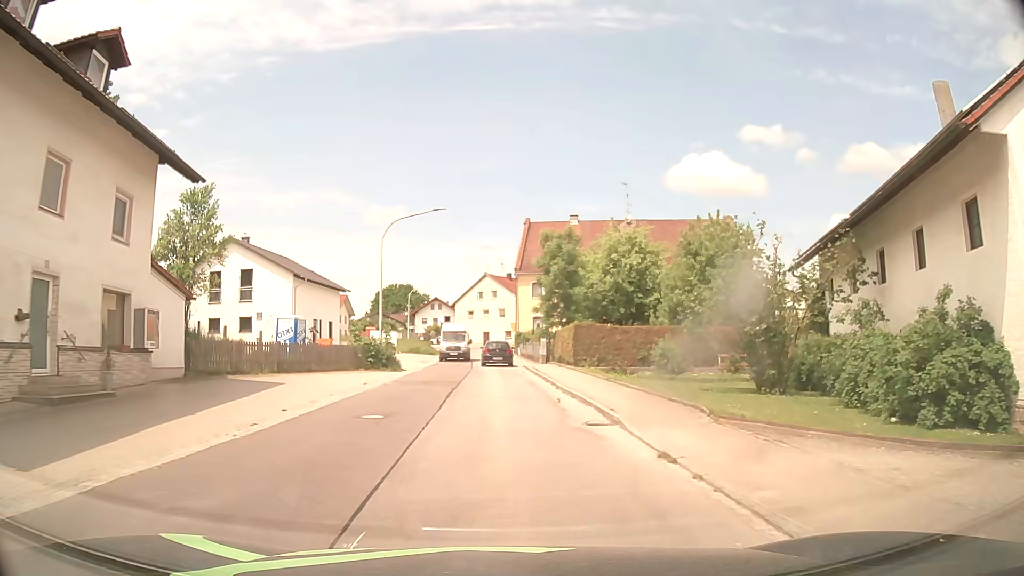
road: tertiary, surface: asphalt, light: Day
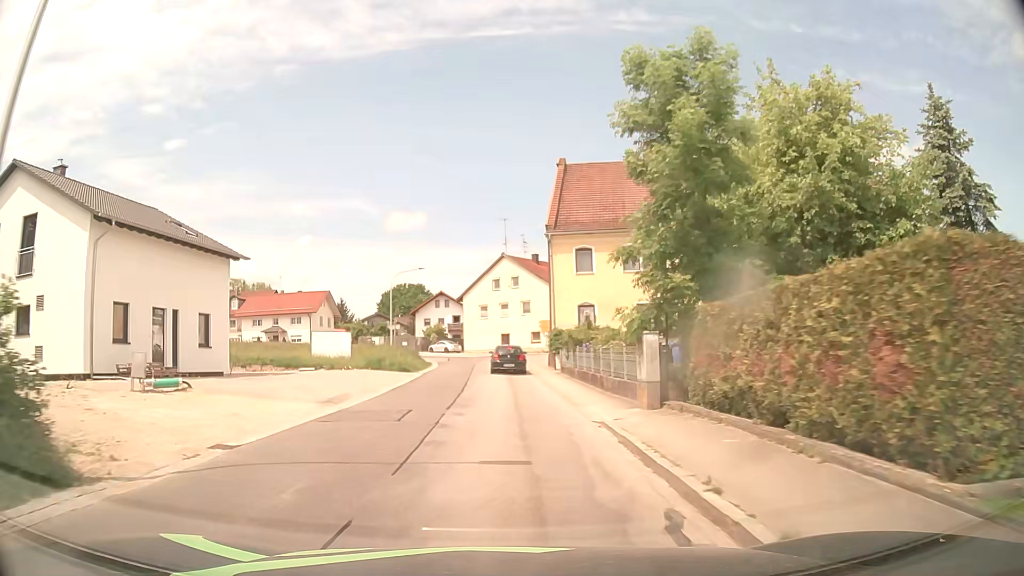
(-0.1, +26.2) m; -2°
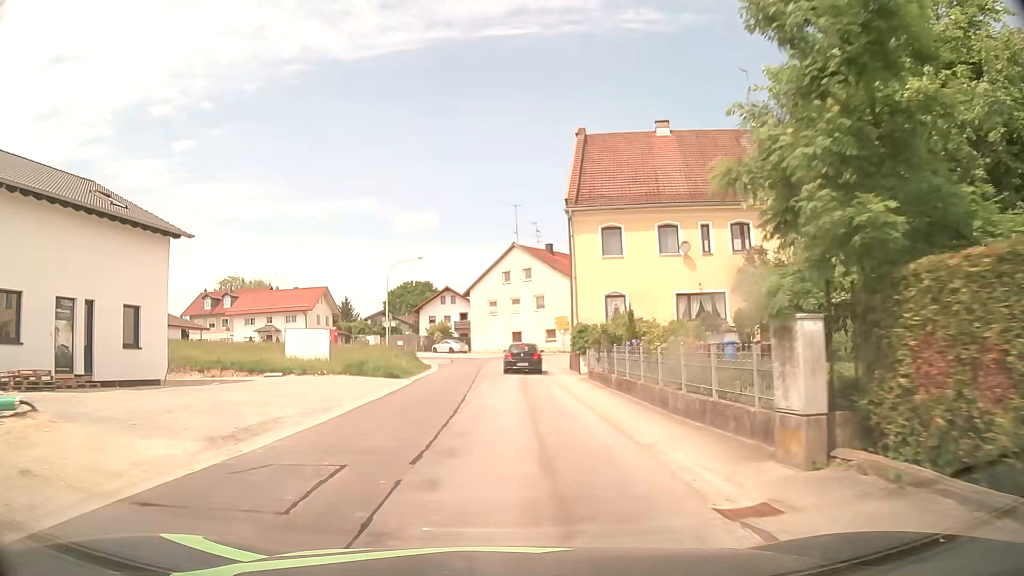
(-0.1, +6.9) m; -1°
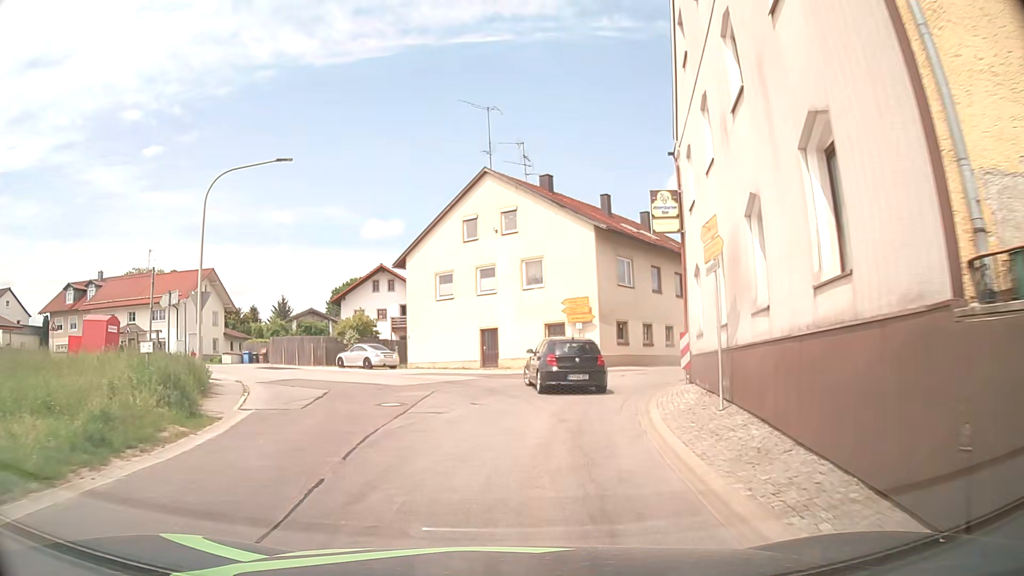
(-0.1, +28.6) m; +2°
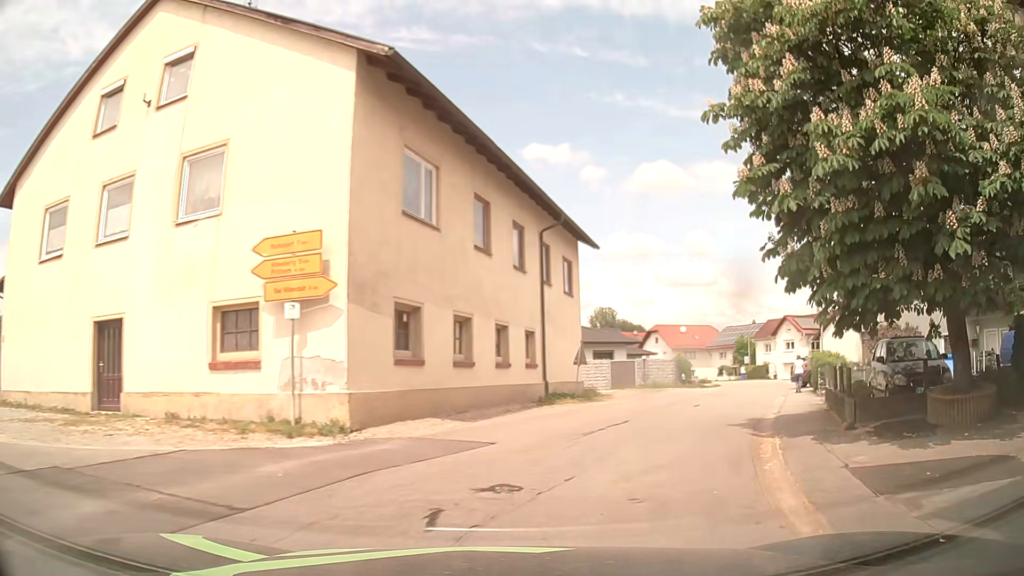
(+2.1, +19.3) m; +16°
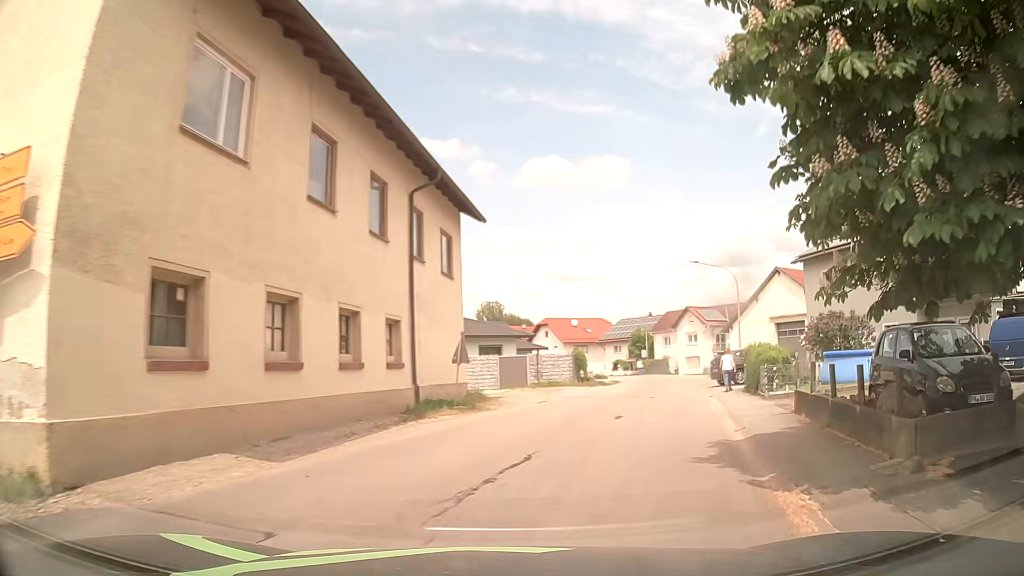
(+0.5, +5.0) m; +12°
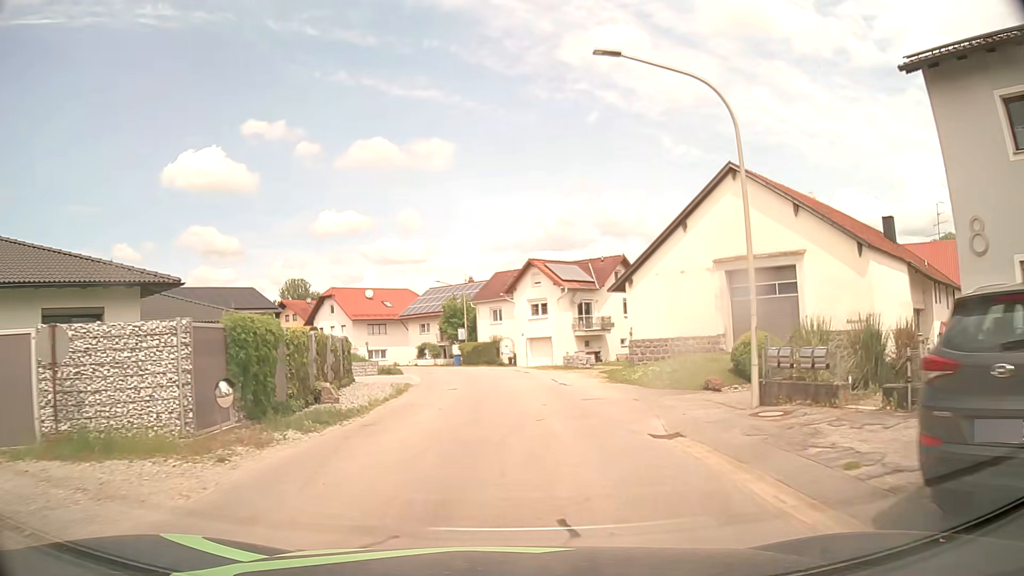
(+6.0, +27.8) m; +17°
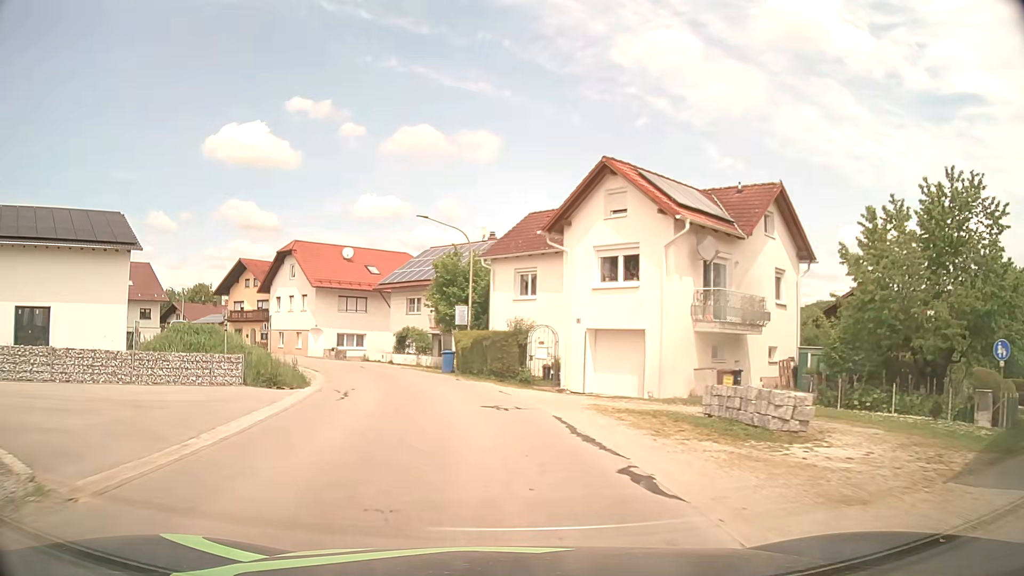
(0.0, +26.2) m; -2°
(0, +10) (-2, +20) (-5, +30) (-8, +39) (-14, +47) (-20, +55) (-27, +62) (-36, +67) (-44, +72) (-54, +76) m
